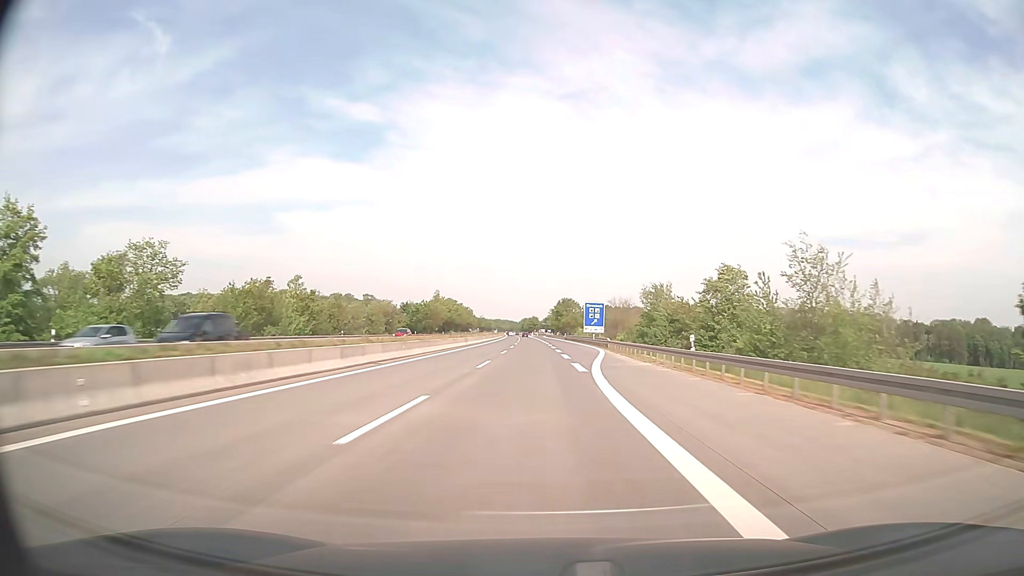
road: motorway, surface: asphalt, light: Day
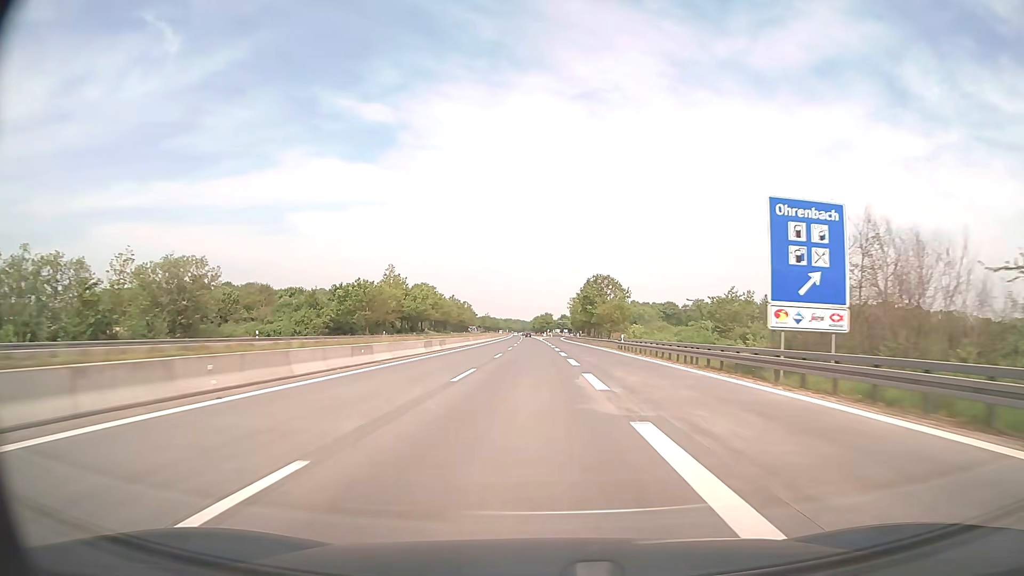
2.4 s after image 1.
(-0.8, +79.3) m; -1°
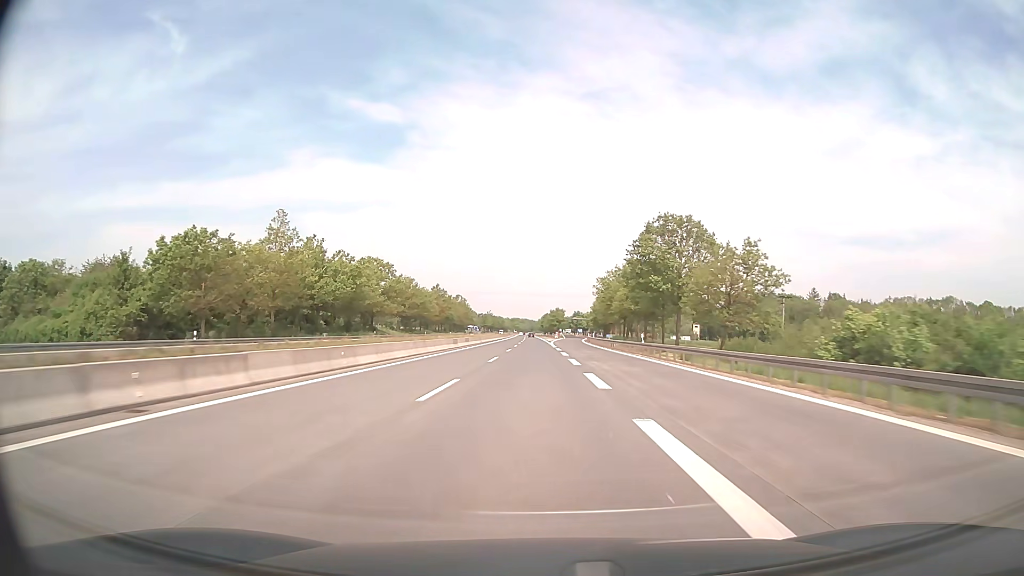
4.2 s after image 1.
(-0.4, +59.5) m; -1°
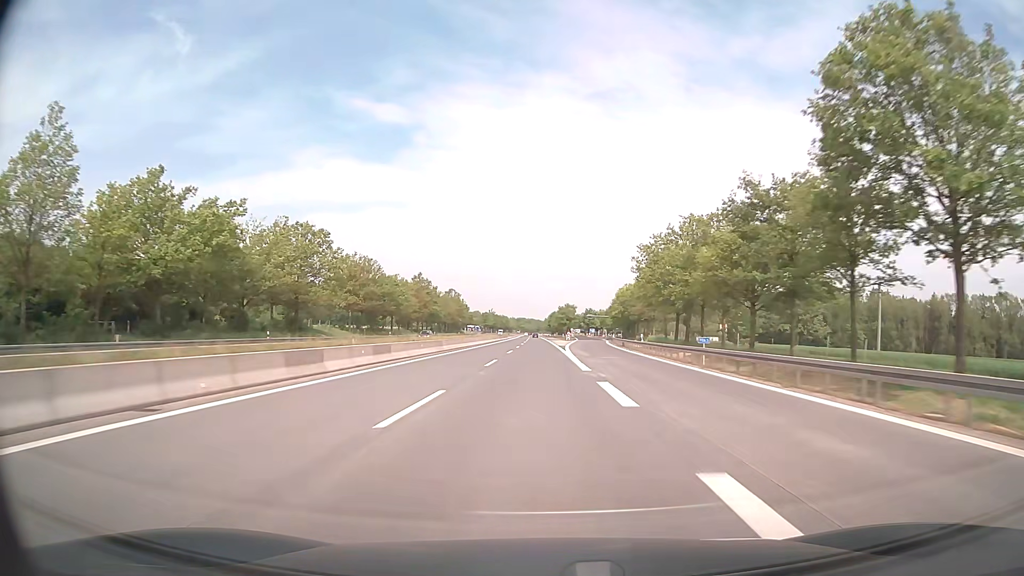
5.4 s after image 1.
(-0.2, +39.7) m; -1°
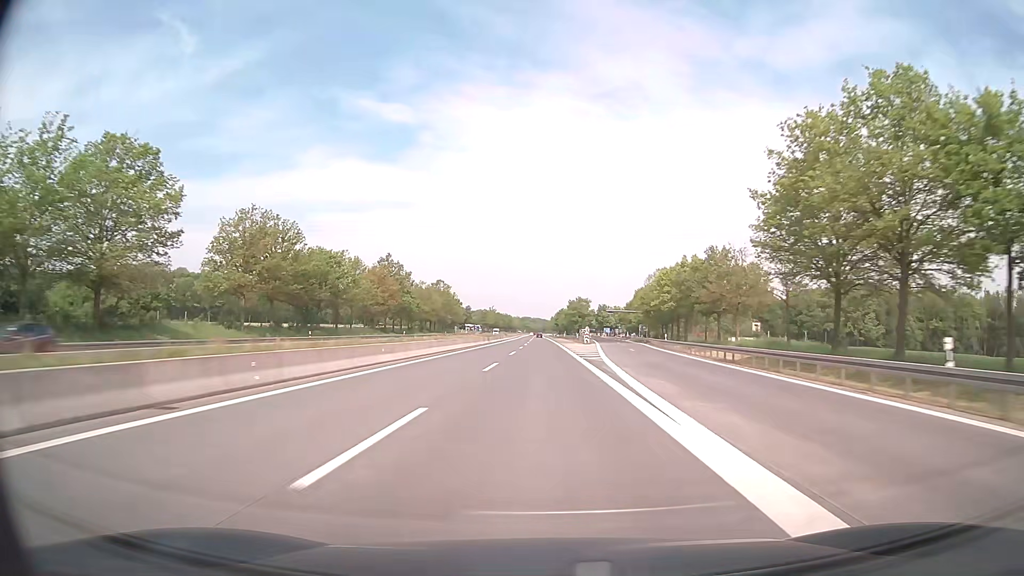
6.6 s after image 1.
(-0.2, +39.7) m; -1°
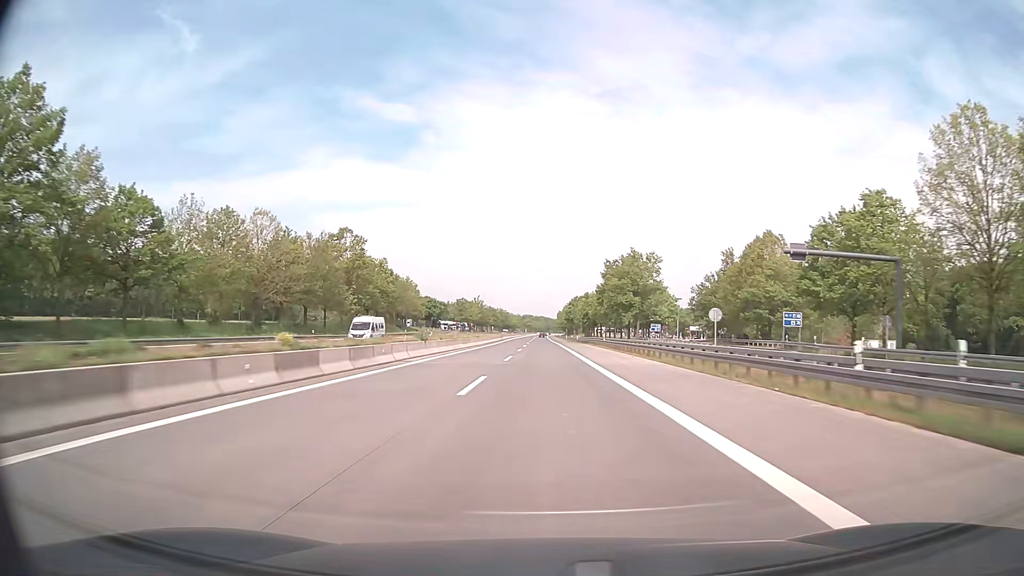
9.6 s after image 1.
(-0.3, +99.2) m; 0°
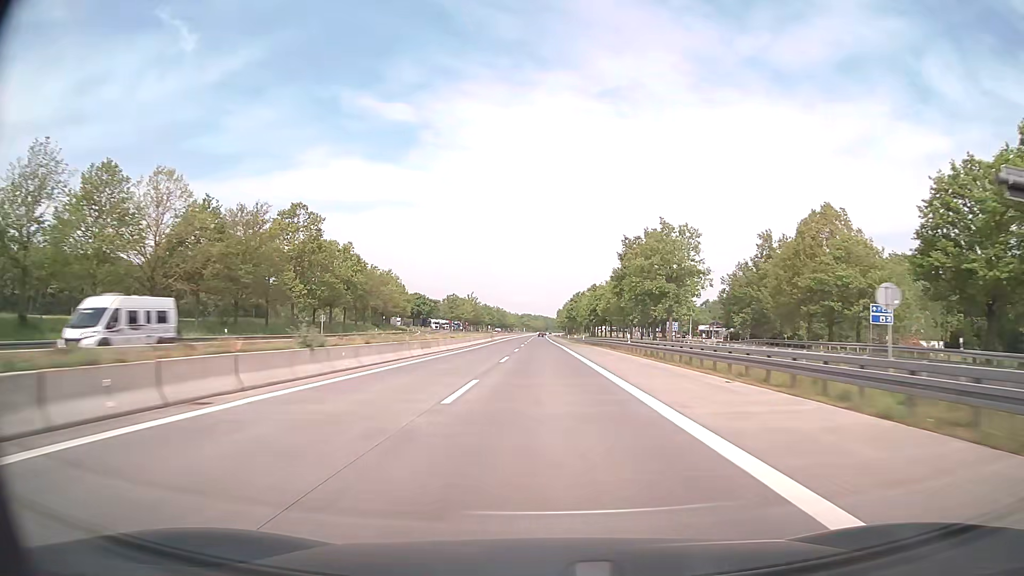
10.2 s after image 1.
(0.0, +19.8) m; 0°
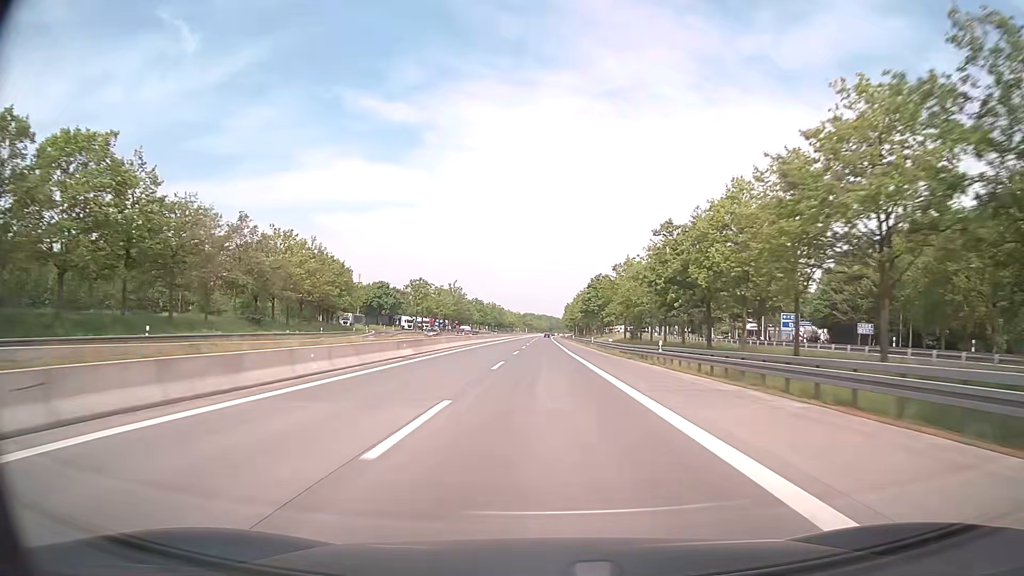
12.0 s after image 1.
(-0.2, +59.5) m; 0°
(0, +10) (0, +20) (0, +30) (0, +40) (0, +50) (0, +60) (0, +70) (0, +80) (0, +90) (0, +100) m
